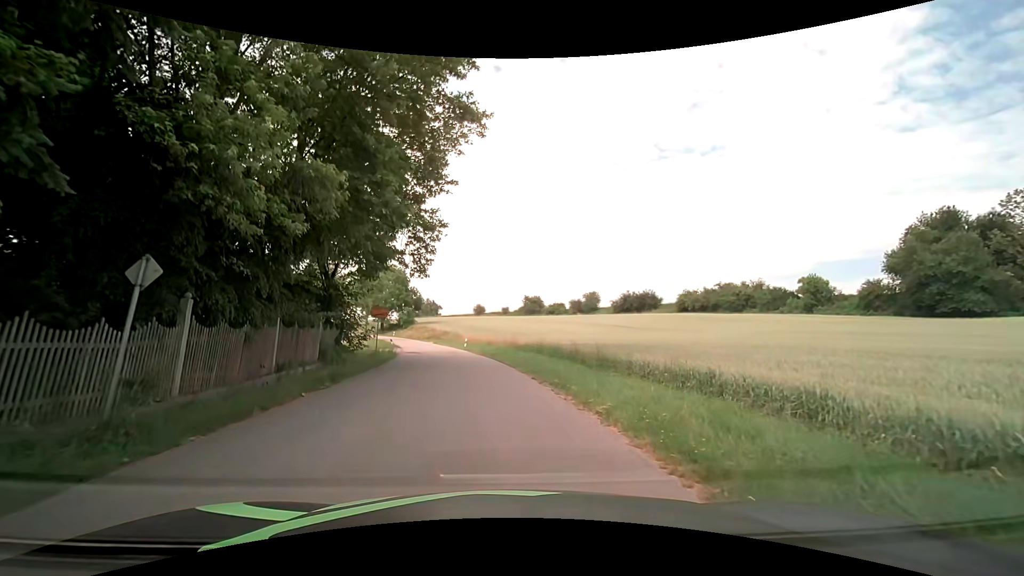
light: Day
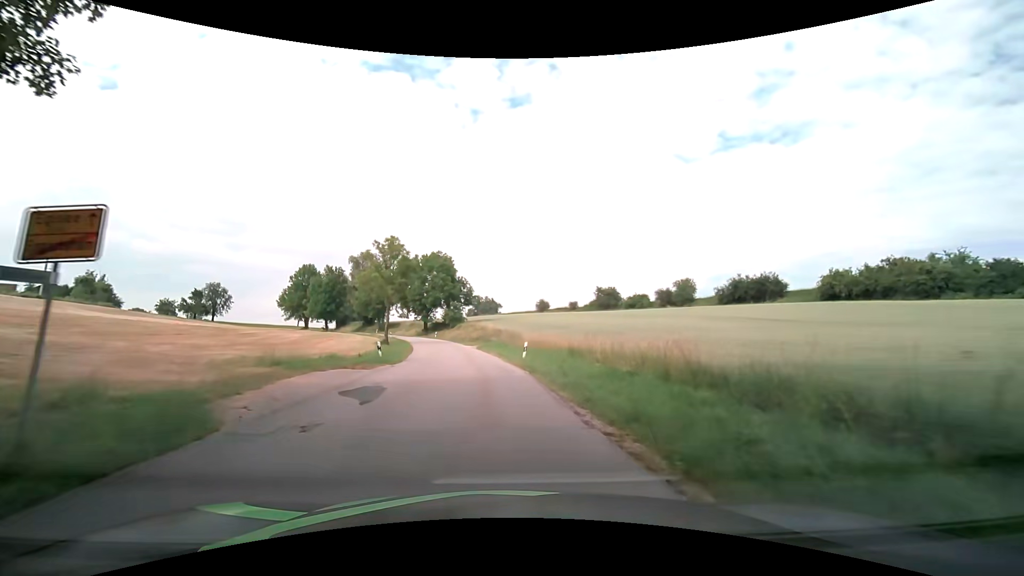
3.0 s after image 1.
(-1.4, +25.7) m; -6°
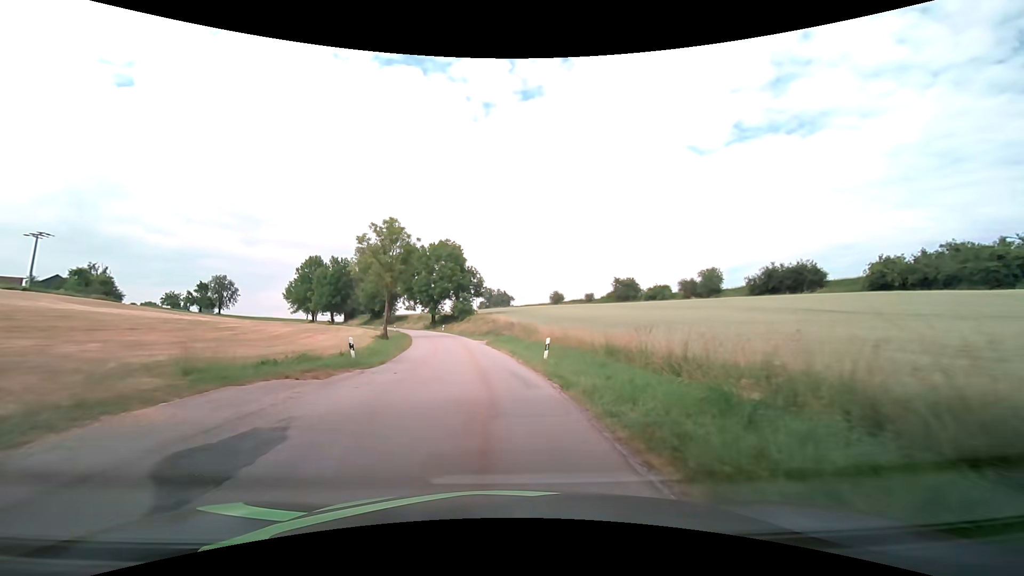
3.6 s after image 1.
(-0.1, +6.4) m; -2°
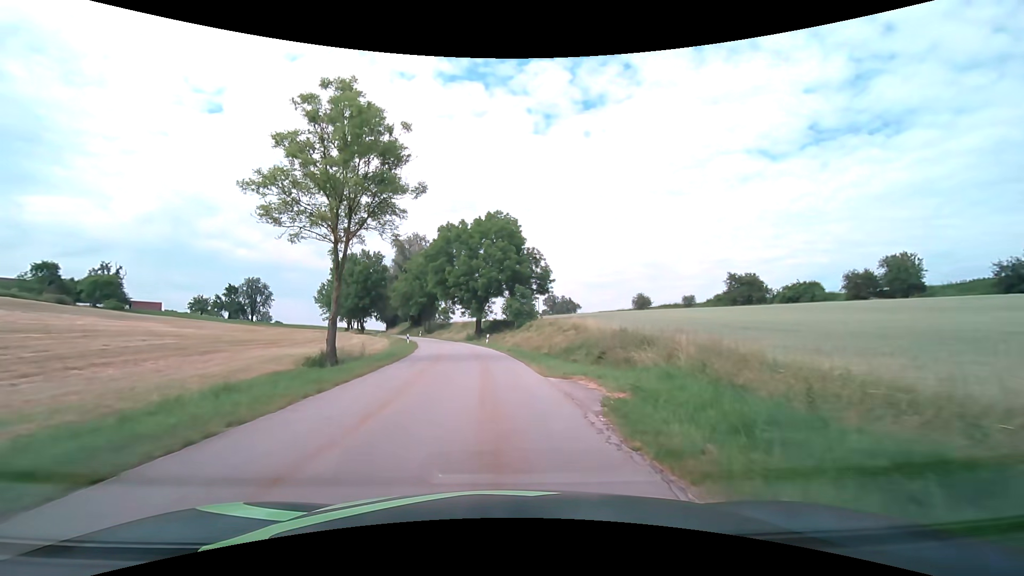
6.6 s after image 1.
(-1.9, +30.1) m; -7°
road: tertiary
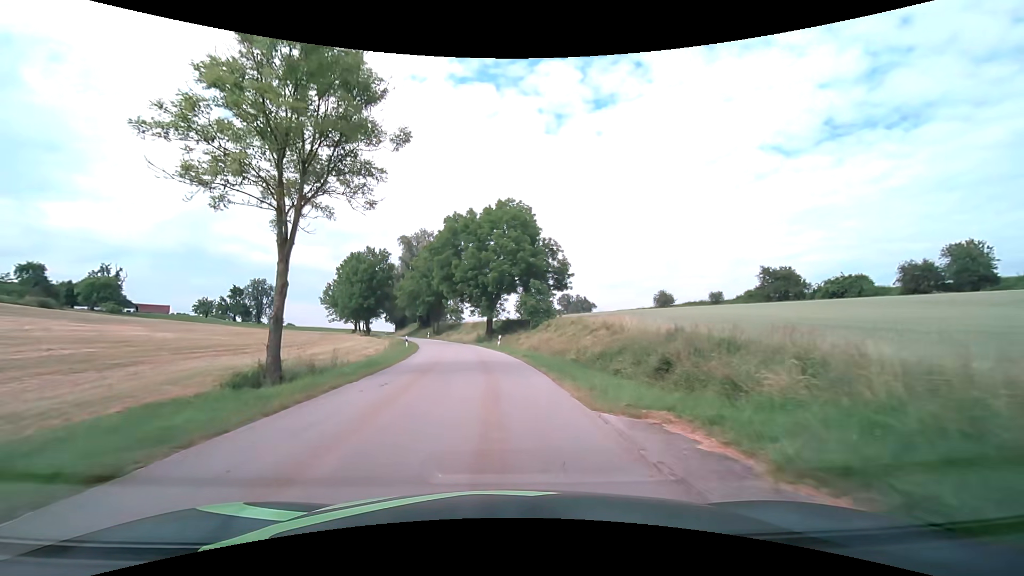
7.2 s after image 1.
(-0.1, +6.6) m; -1°
(0, +10) (-1, +20) (-2, +30) (-3, +40) (-5, +50) (-7, +59) (-10, +69) (-13, +79) (-16, +88) (-20, +97) m
